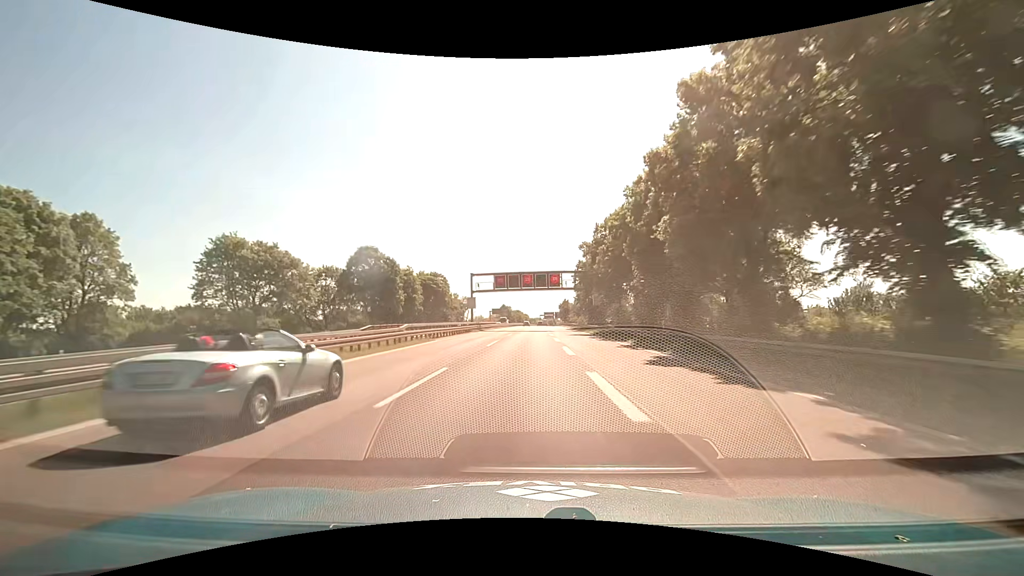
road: motorway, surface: asphalt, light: Day
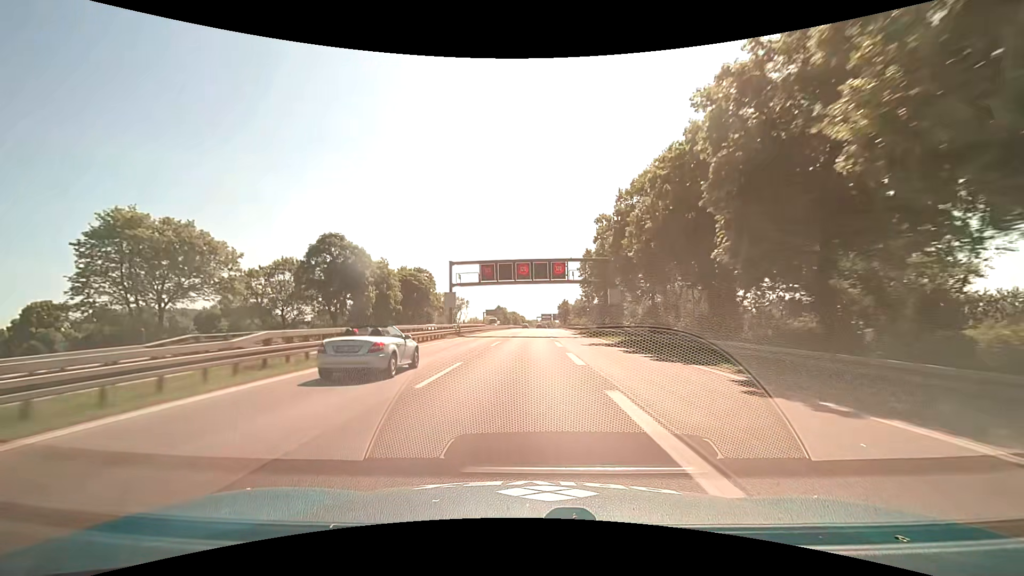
(0.0, +15.6) m; 0°
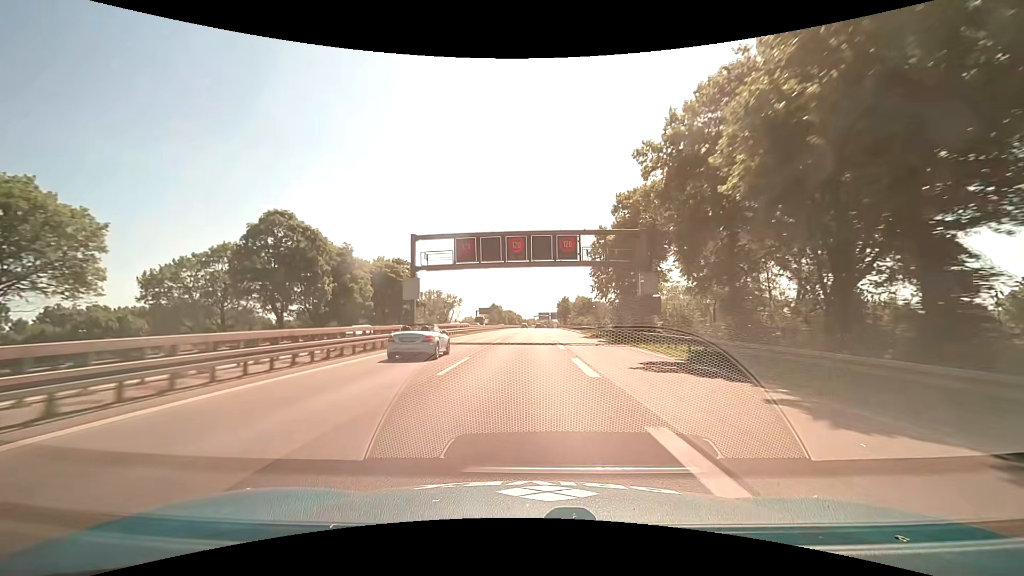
(+0.1, +15.6) m; +1°
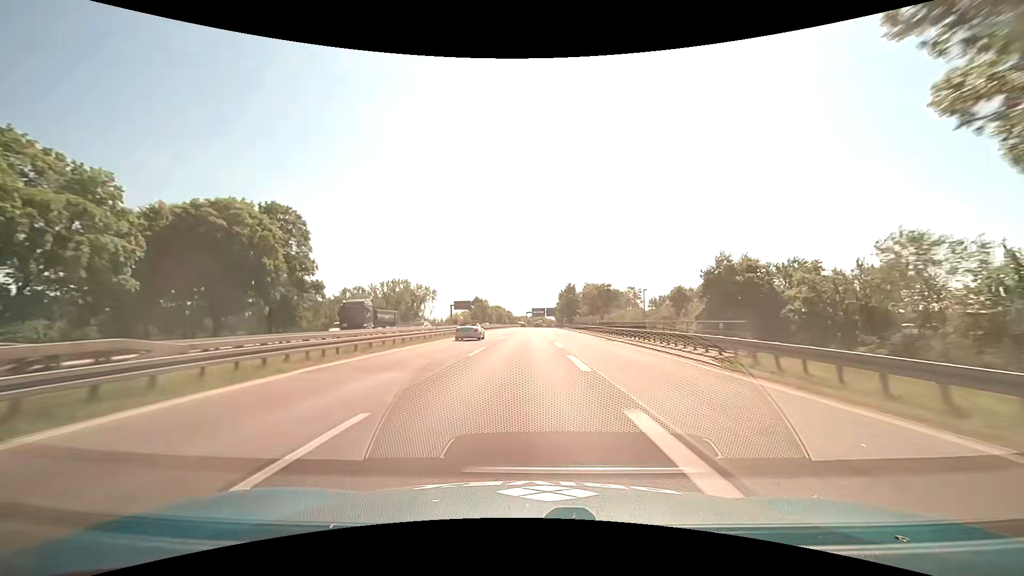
(+0.3, +47.3) m; +1°
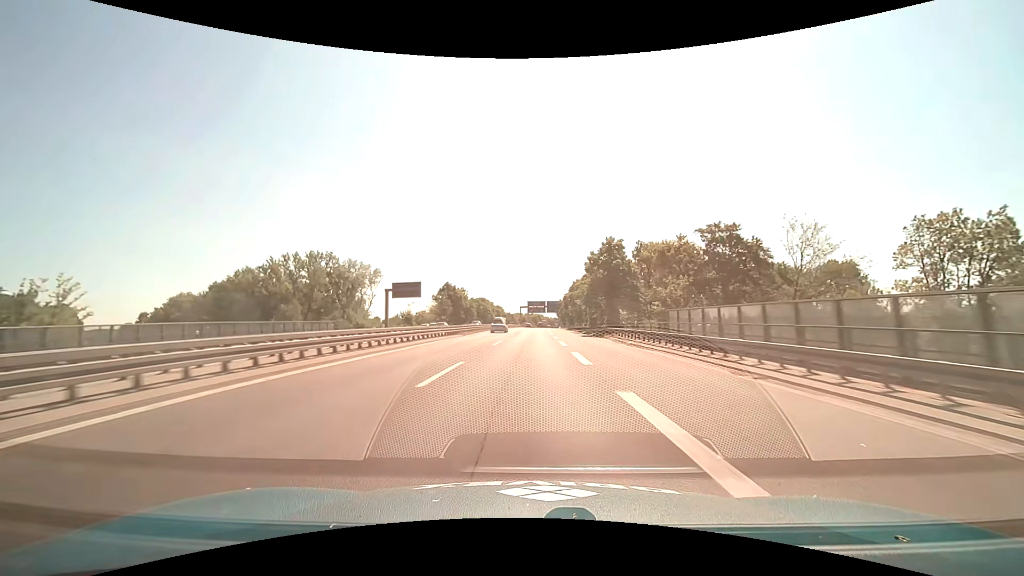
(+0.5, +64.1) m; +1°
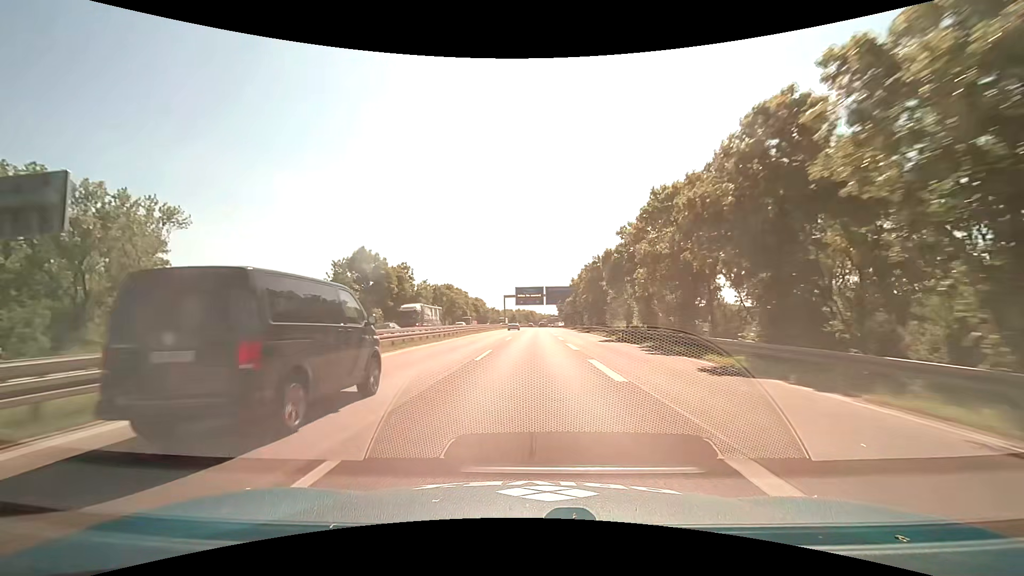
(+0.7, +65.1) m; +1°
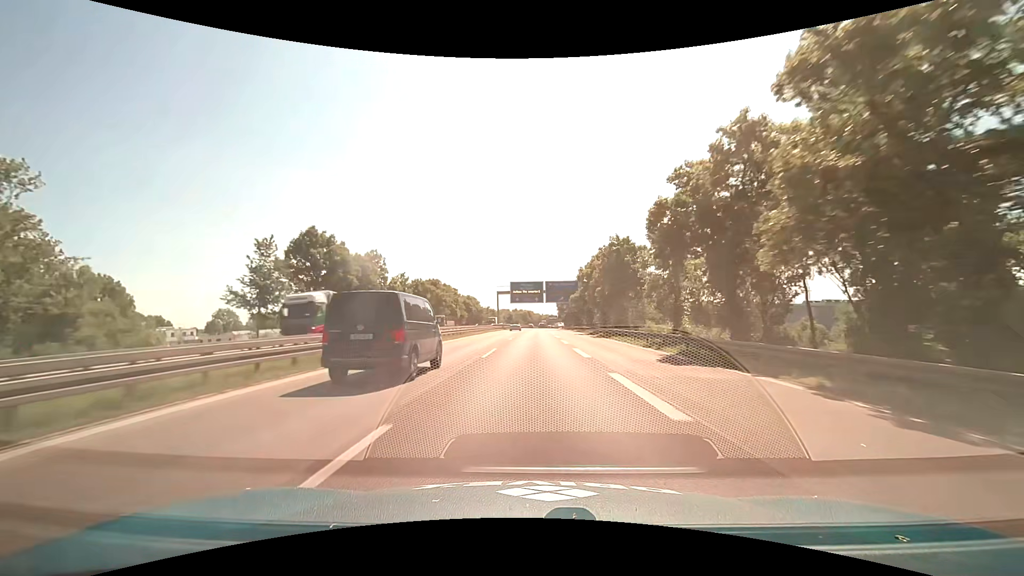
(0.0, +16.5) m; 0°
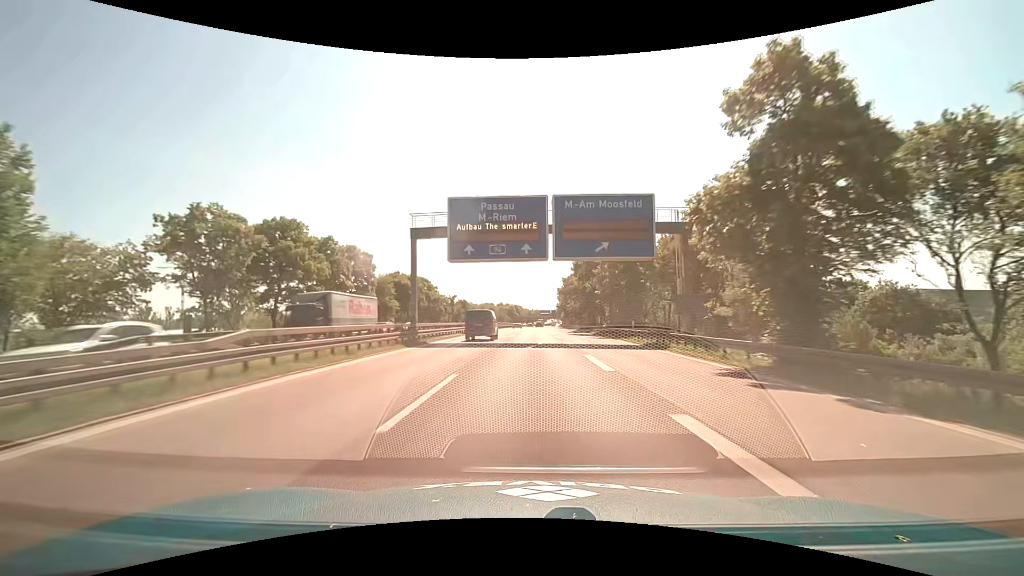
(+0.8, +66.5) m; +1°
(0, +10) (0, +20) (0, +30) (0, +40) (0, +50) (0, +60) (0, +70) (+1, +80) (+1, +90) (+1, +100) m
